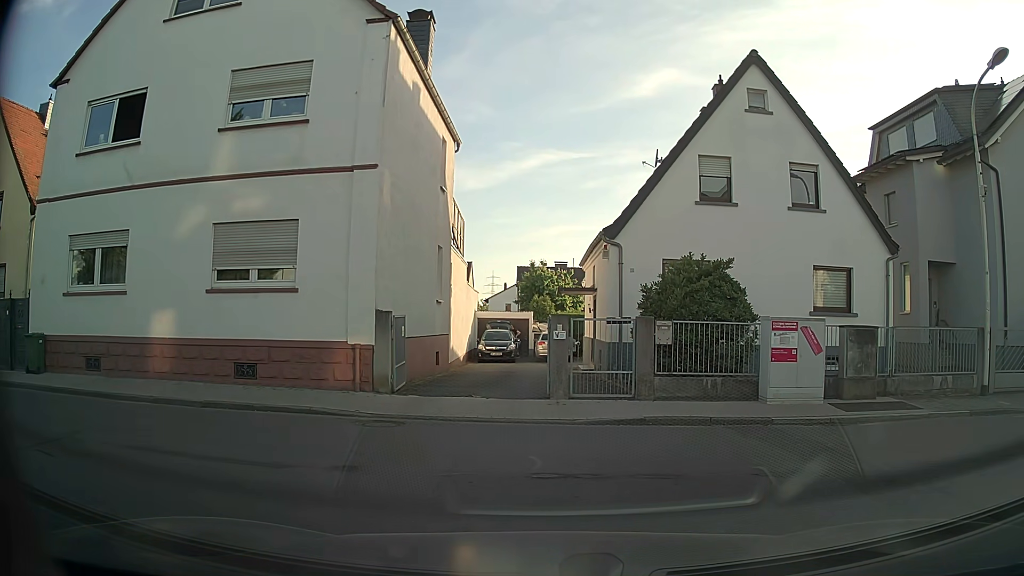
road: residential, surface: asphalt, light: Day
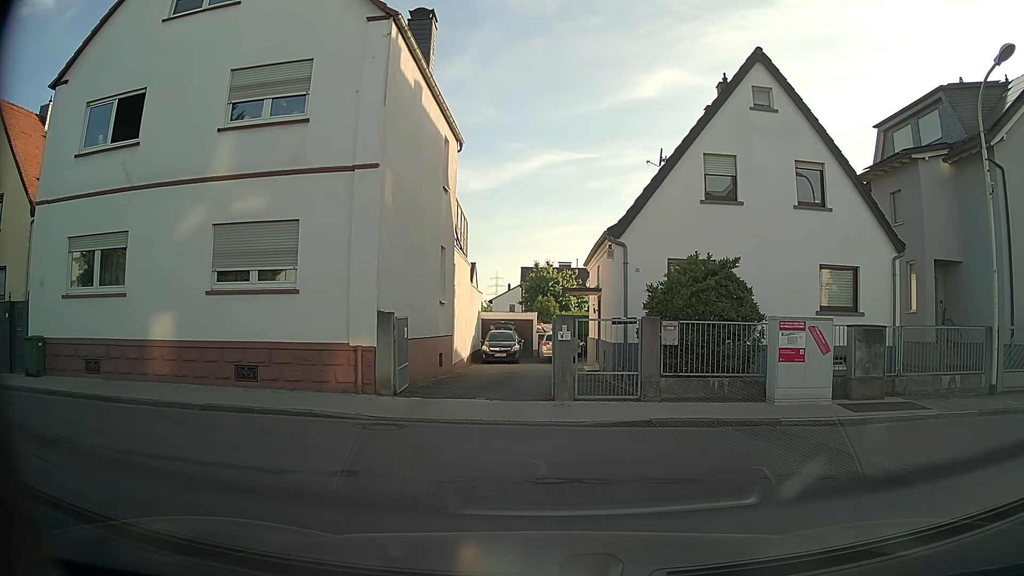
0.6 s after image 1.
(0.0, +0.2) m; 0°
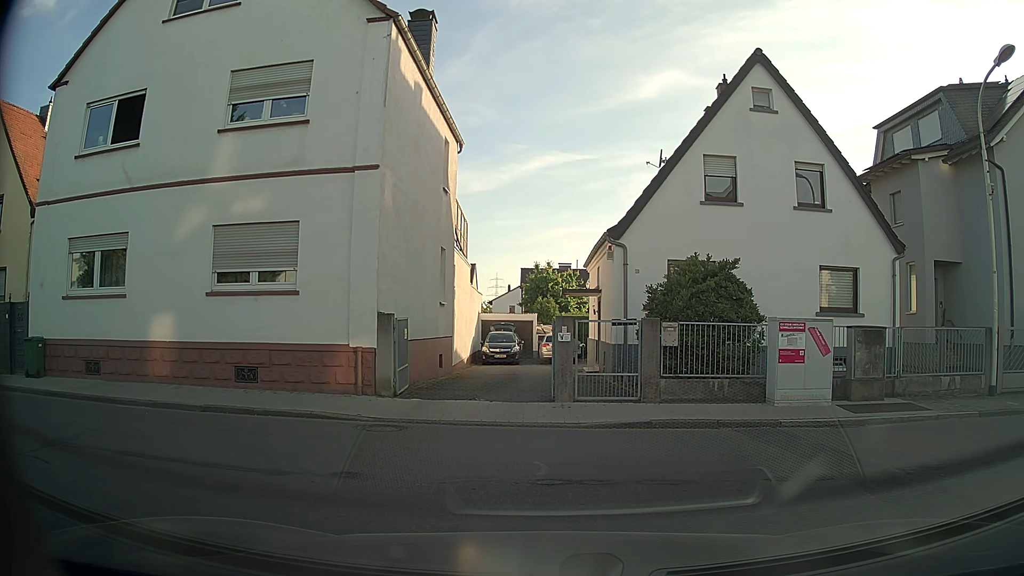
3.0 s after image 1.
(0.0, +0.1) m; 0°
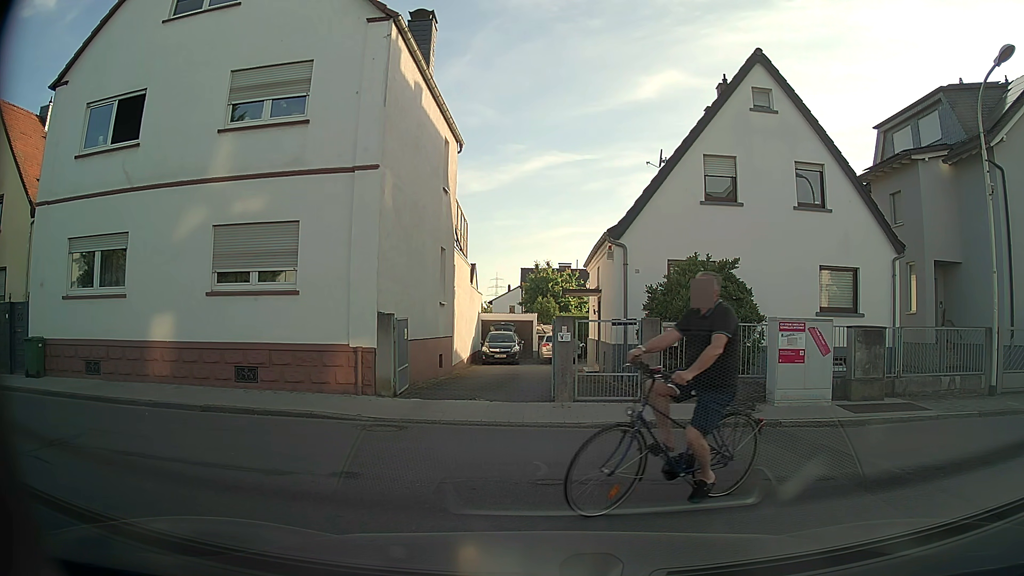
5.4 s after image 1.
(0.0, 0.0) m; 0°
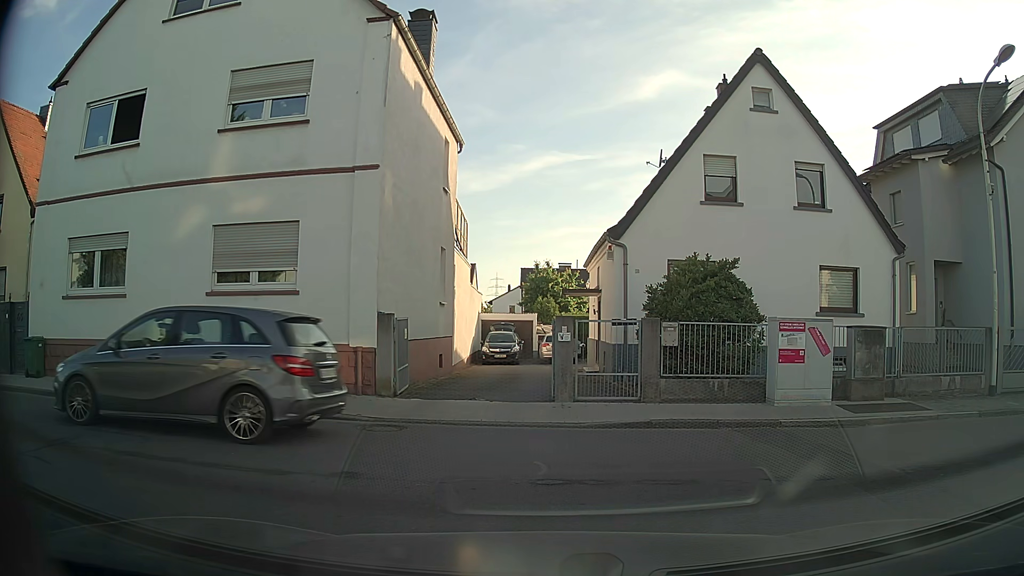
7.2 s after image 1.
(0.0, 0.0) m; 0°
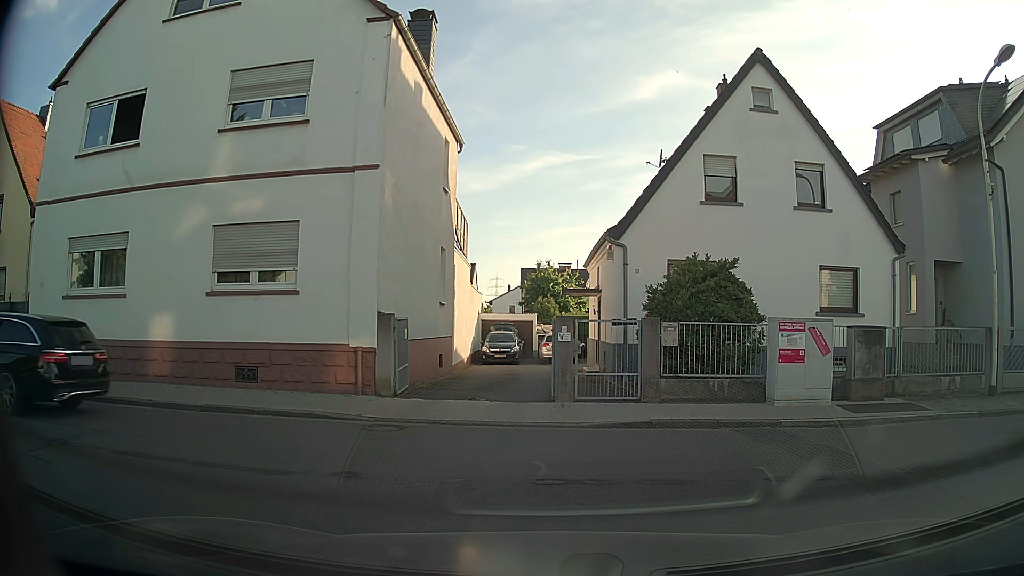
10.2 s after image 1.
(0.0, 0.0) m; 0°
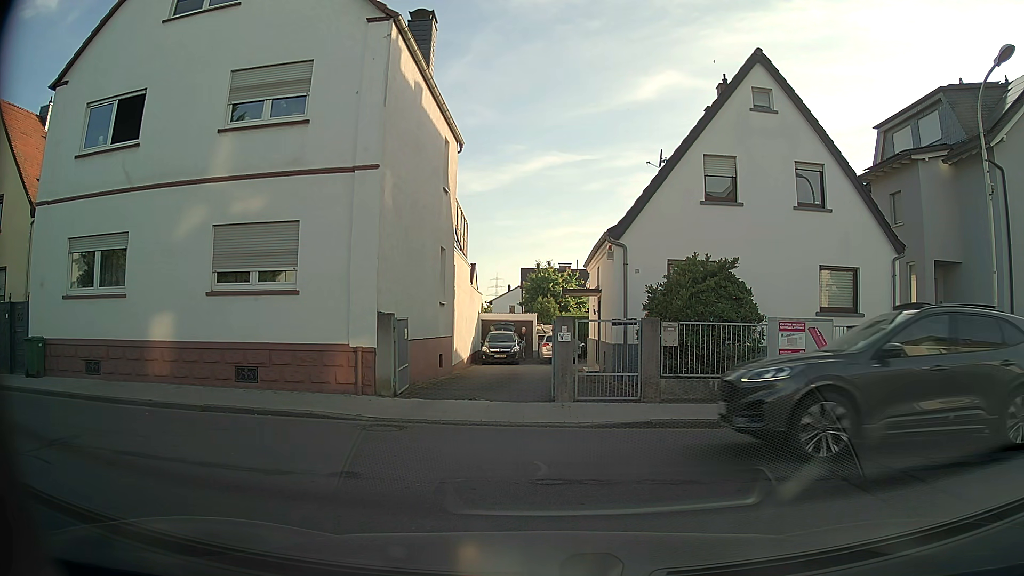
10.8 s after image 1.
(0.0, 0.0) m; 0°
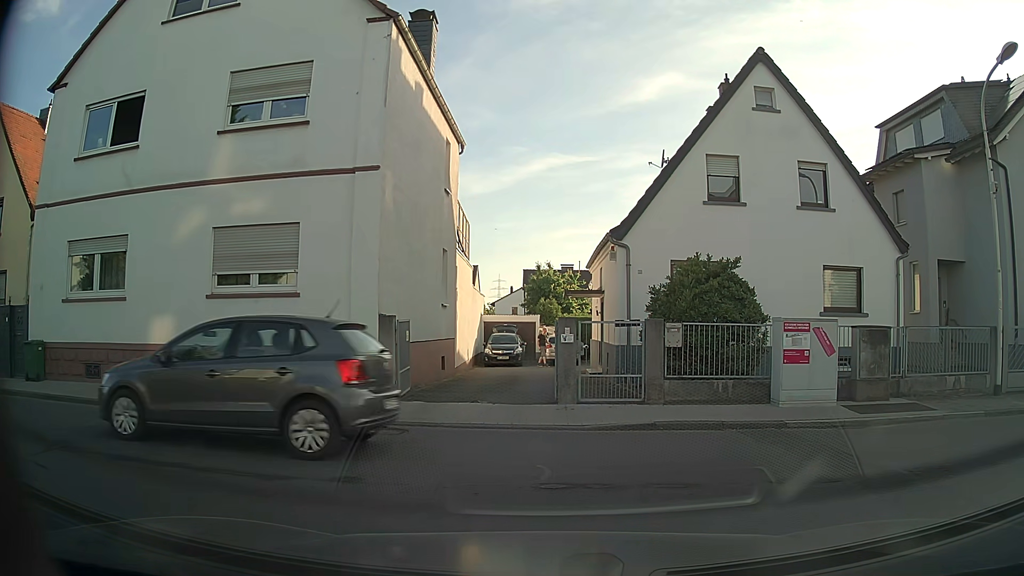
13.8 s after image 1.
(0.0, +0.1) m; 0°
